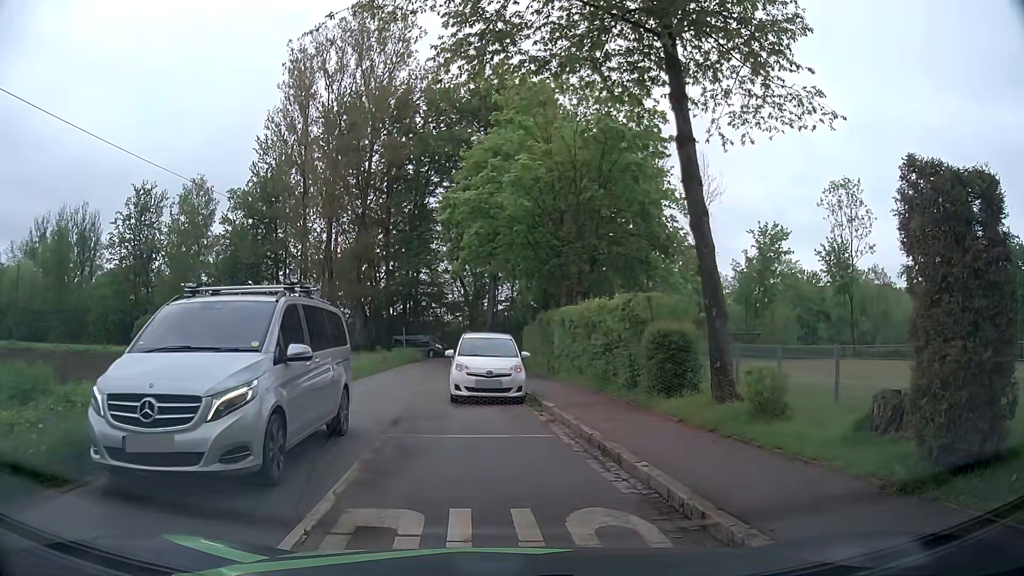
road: tertiary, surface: asphalt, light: Day
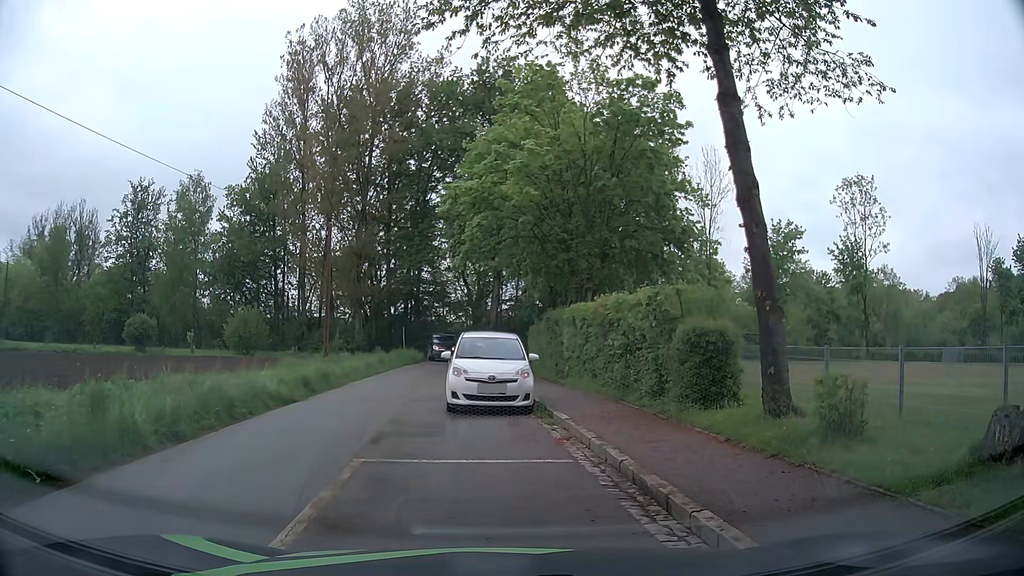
(0.0, +2.0) m; 0°
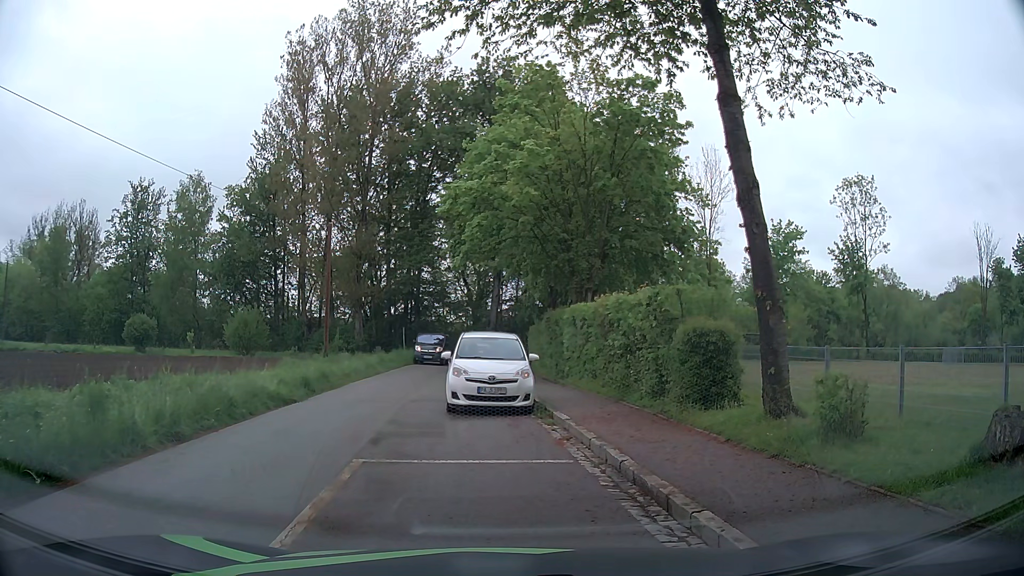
(0.0, +0.1) m; 0°
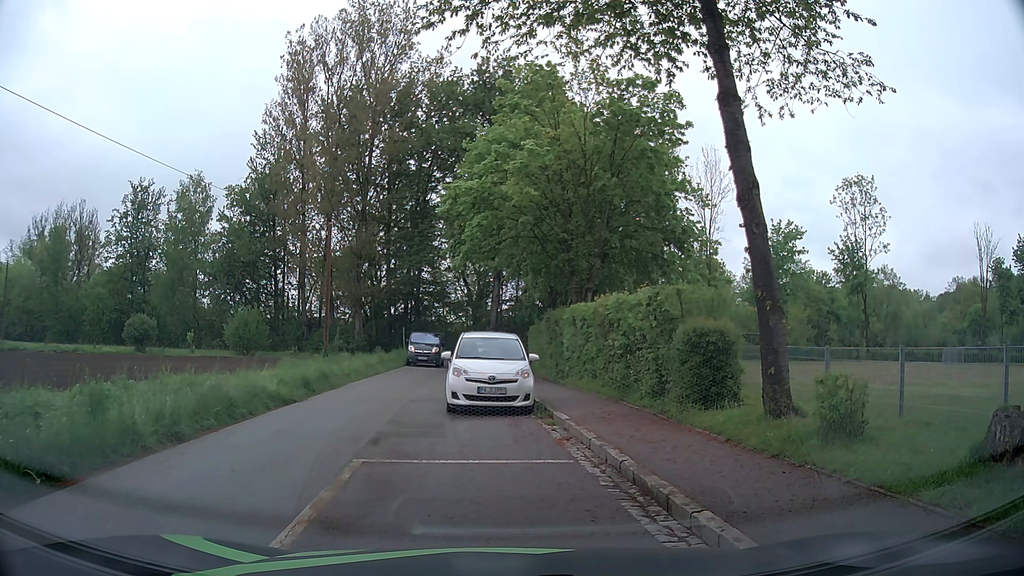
(0.0, 0.0) m; 0°
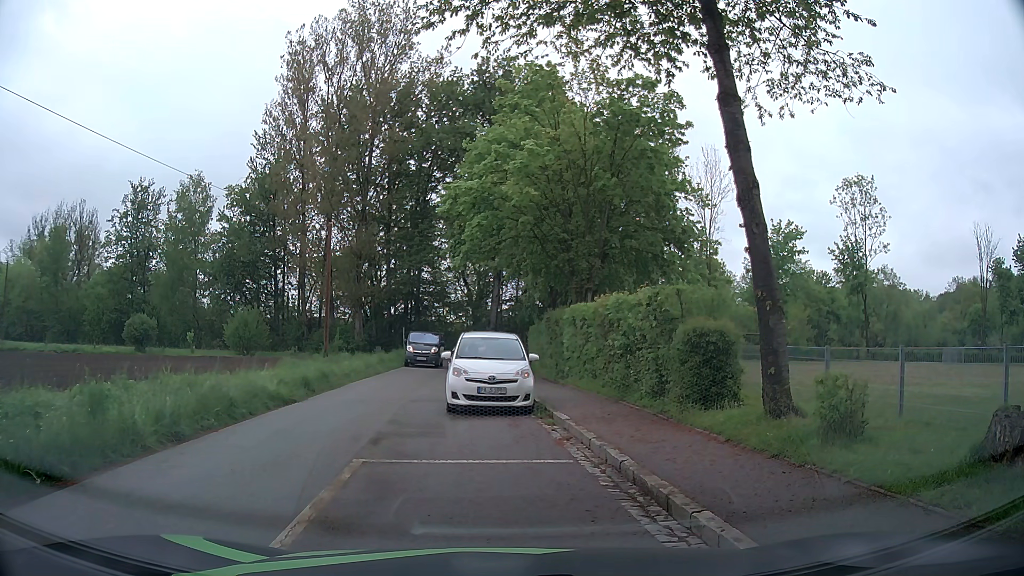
(0.0, 0.0) m; 0°
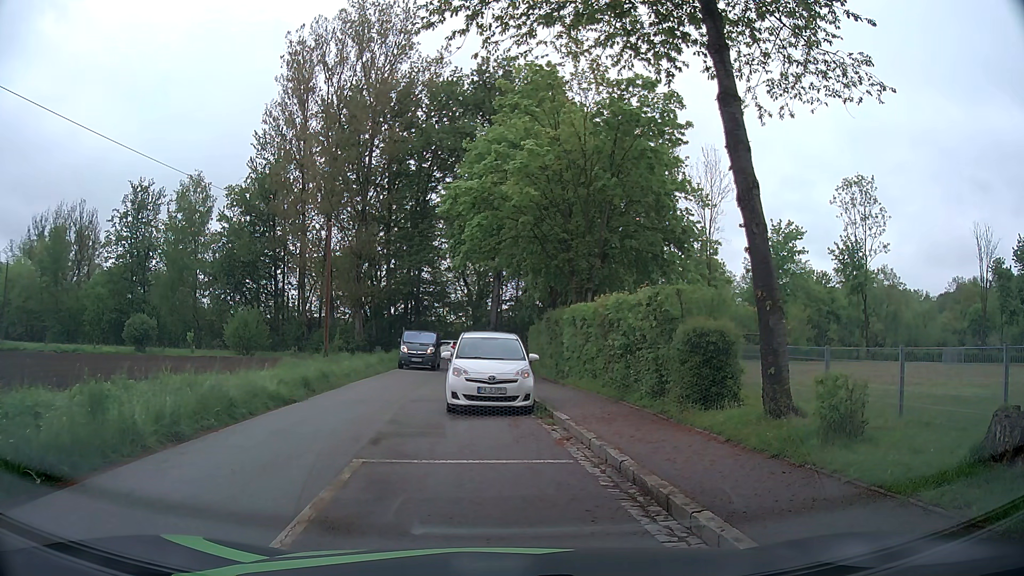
(0.0, 0.0) m; 0°
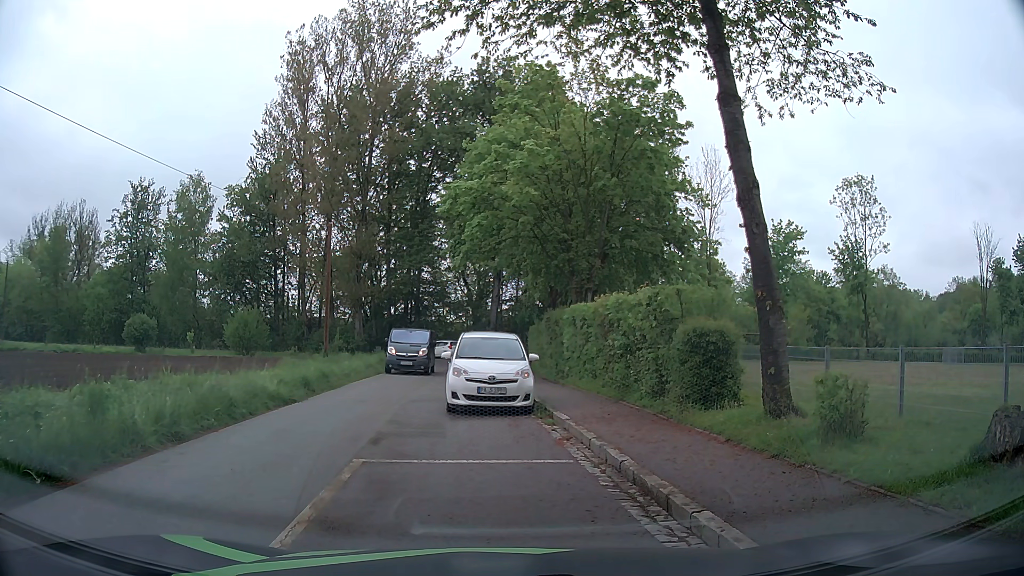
(0.0, 0.0) m; 0°
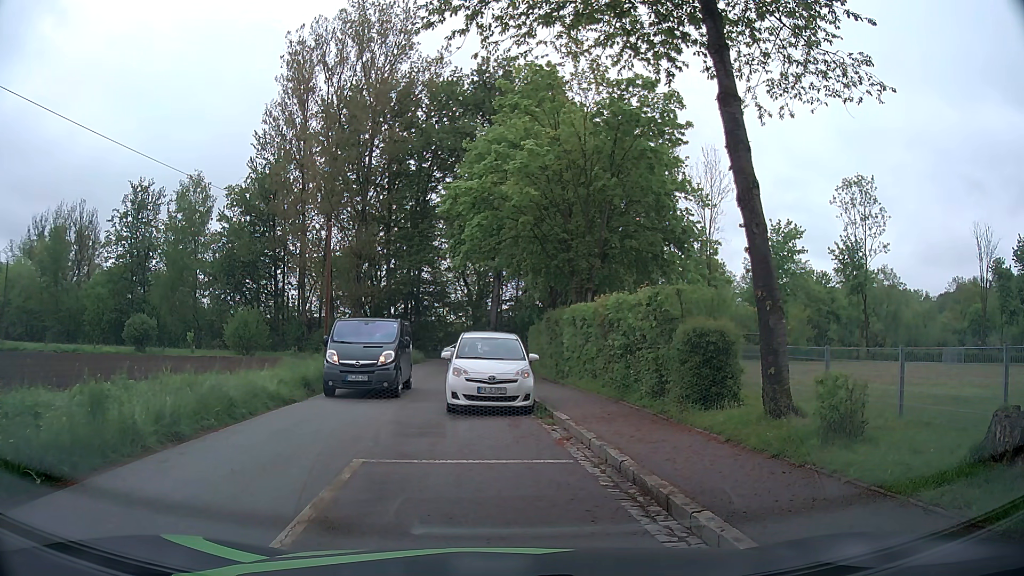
(0.0, 0.0) m; 0°
